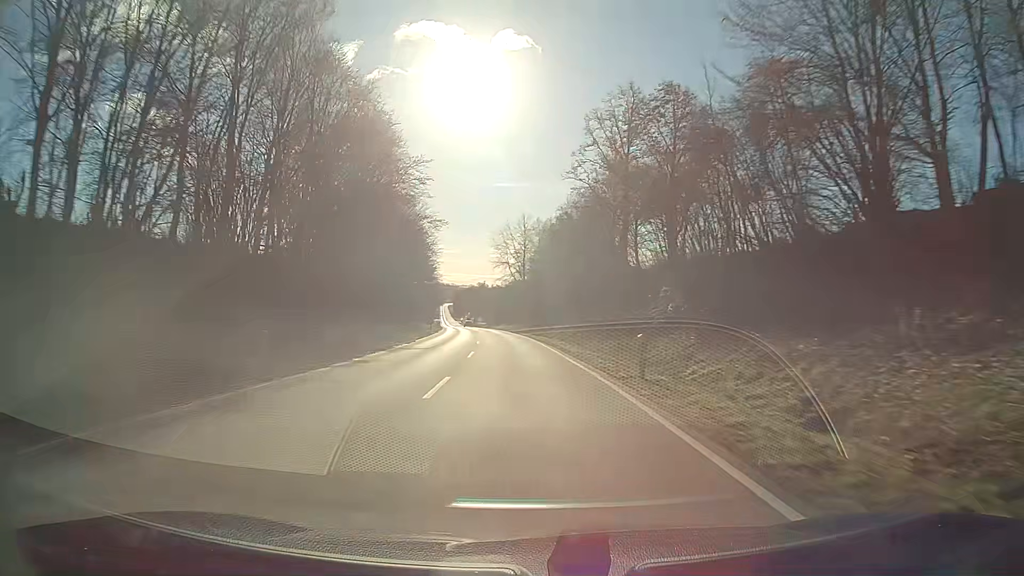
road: secondary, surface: asphalt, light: Day
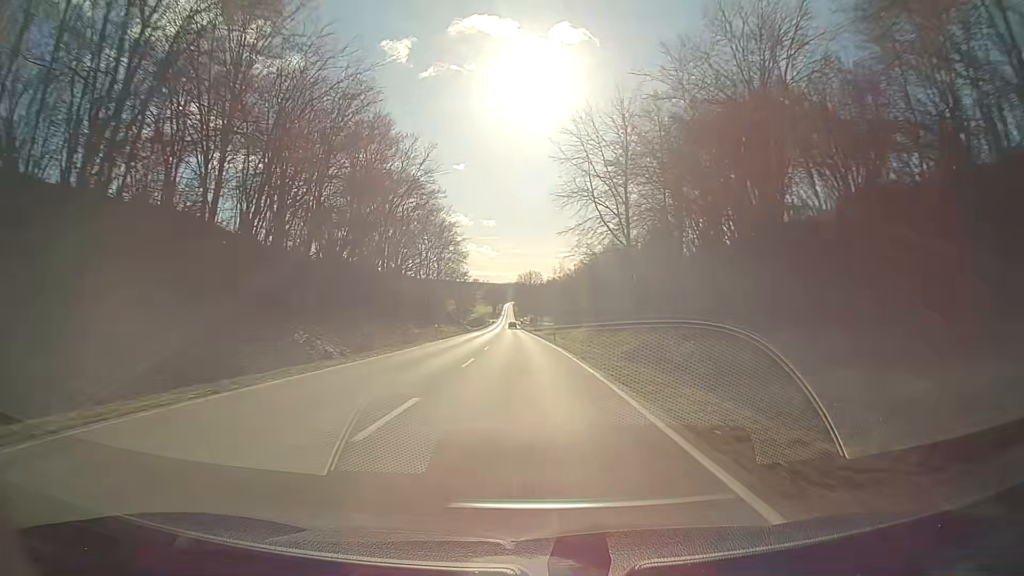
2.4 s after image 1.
(-3.7, +64.2) m; -6°
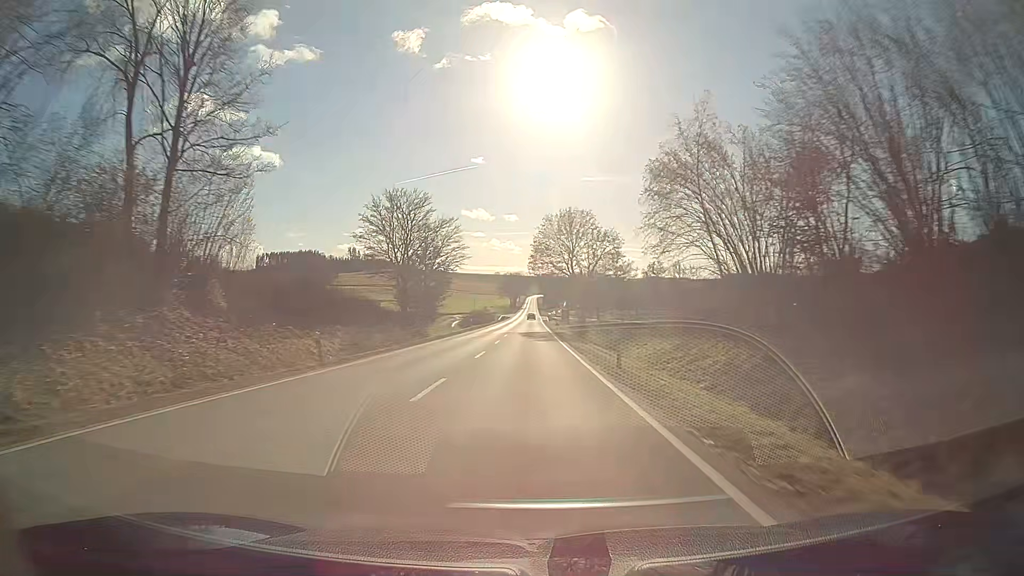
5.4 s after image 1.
(-1.9, +80.4) m; -2°
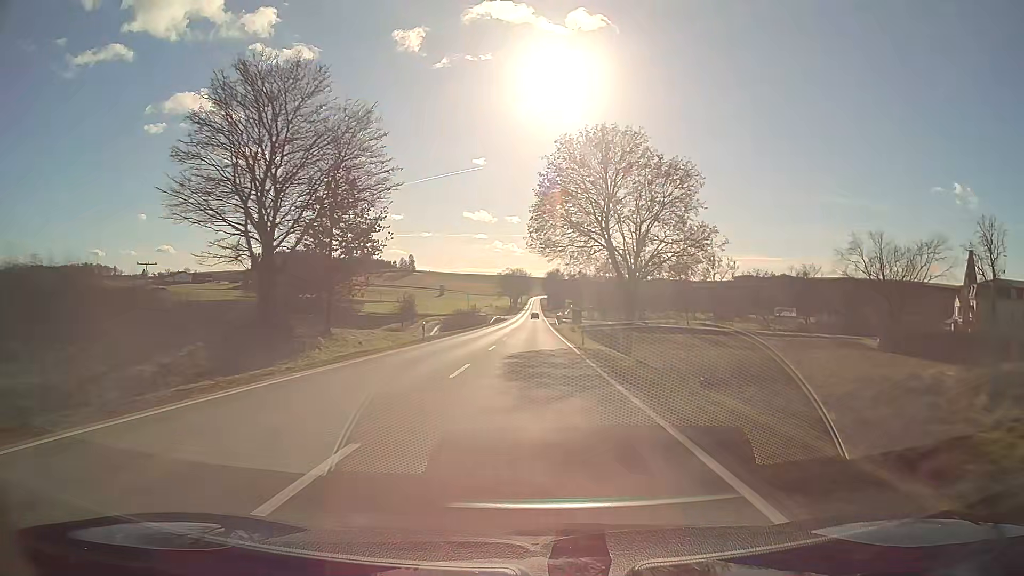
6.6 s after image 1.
(-0.1, +32.0) m; 0°
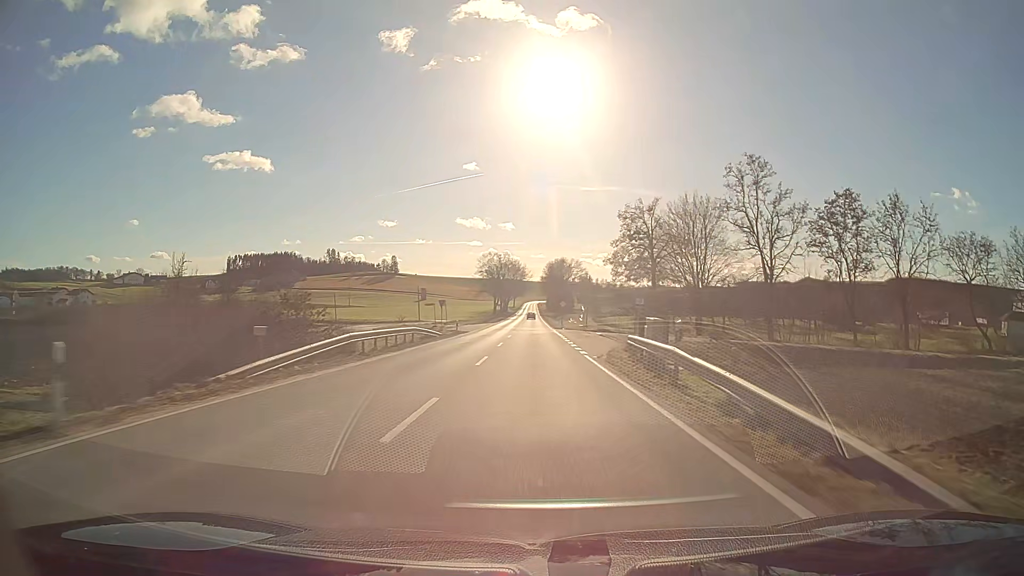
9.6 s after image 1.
(+0.2, +79.8) m; 0°
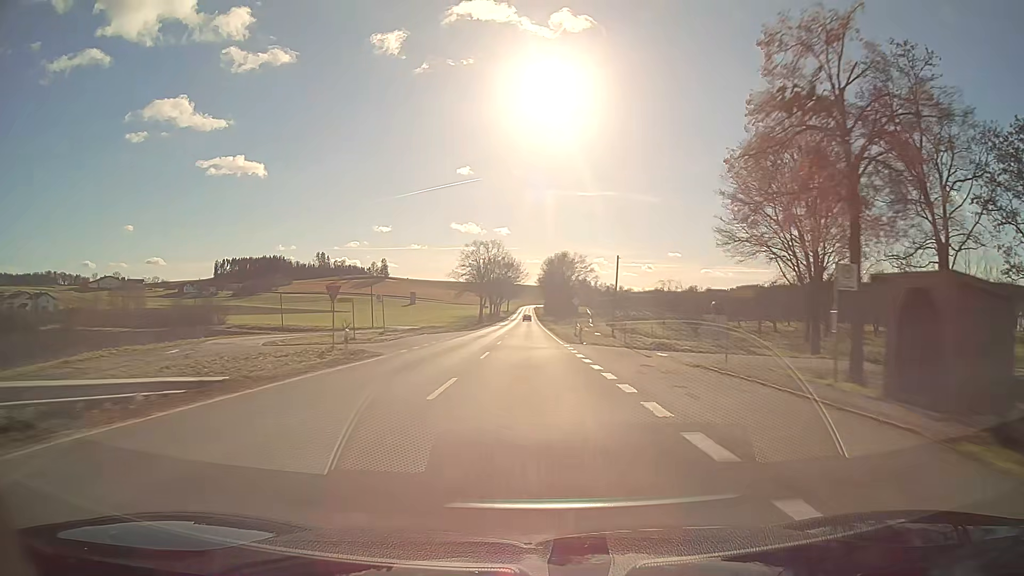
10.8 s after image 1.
(+0.1, +31.9) m; 0°
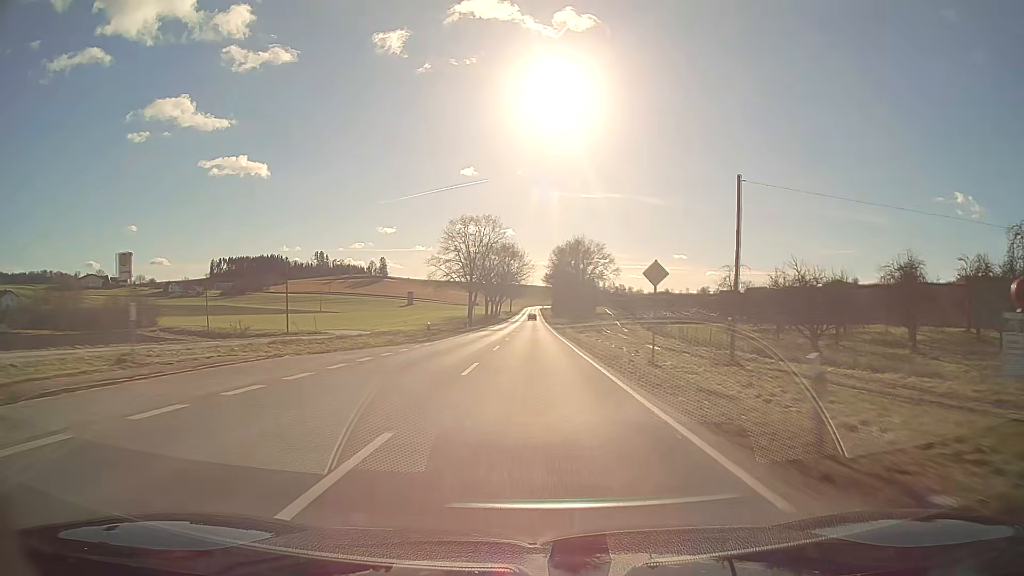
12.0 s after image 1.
(-0.1, +31.9) m; 0°
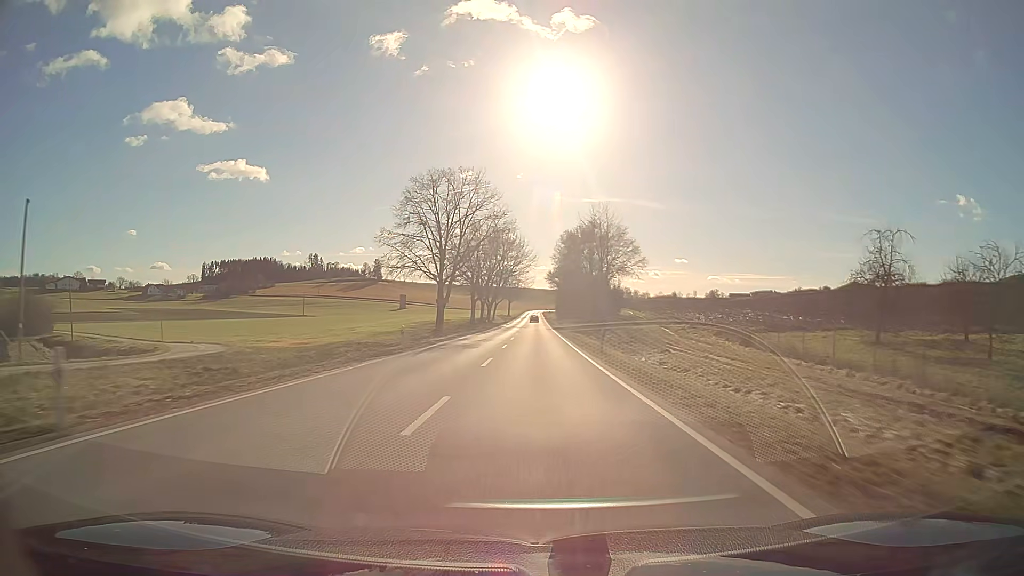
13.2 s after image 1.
(0.0, +31.9) m; 0°
(0, +10) (0, +20) (0, +30) (0, +40) (0, +50) (0, +60) (0, +70) (0, +80) (0, +90) (0, +100) m
